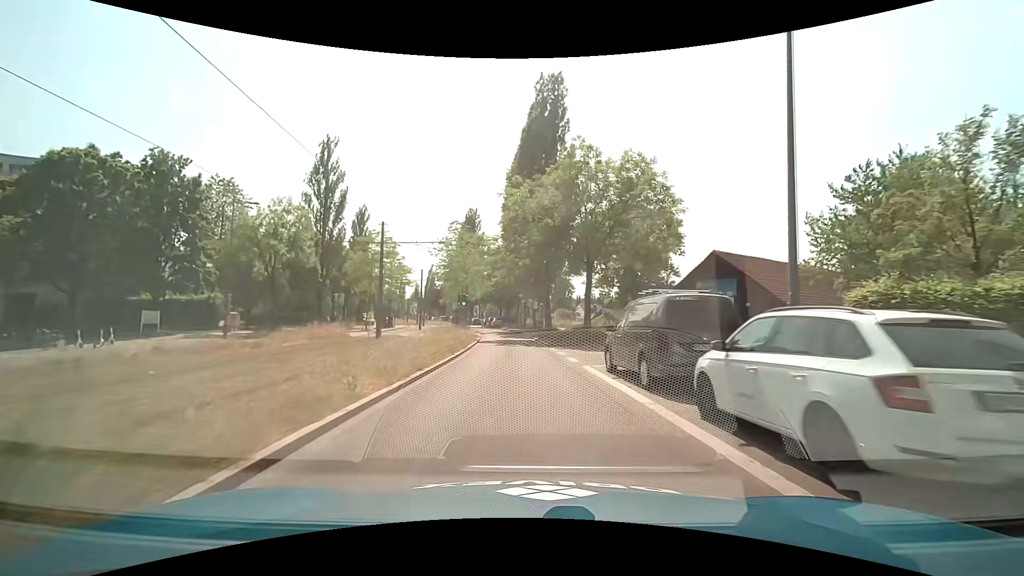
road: secondary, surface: asphalt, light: Day
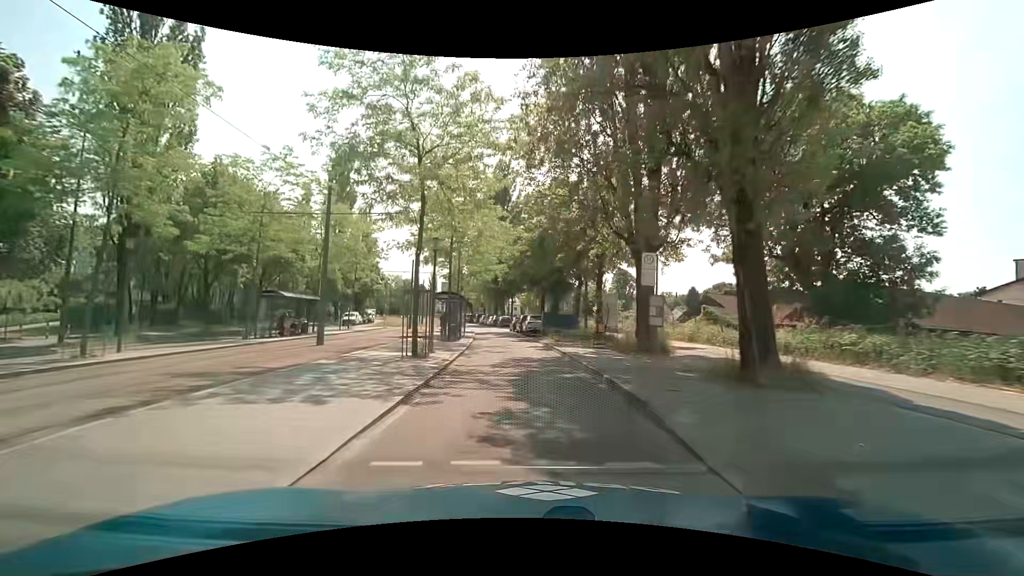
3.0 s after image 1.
(-1.0, +37.2) m; -5°
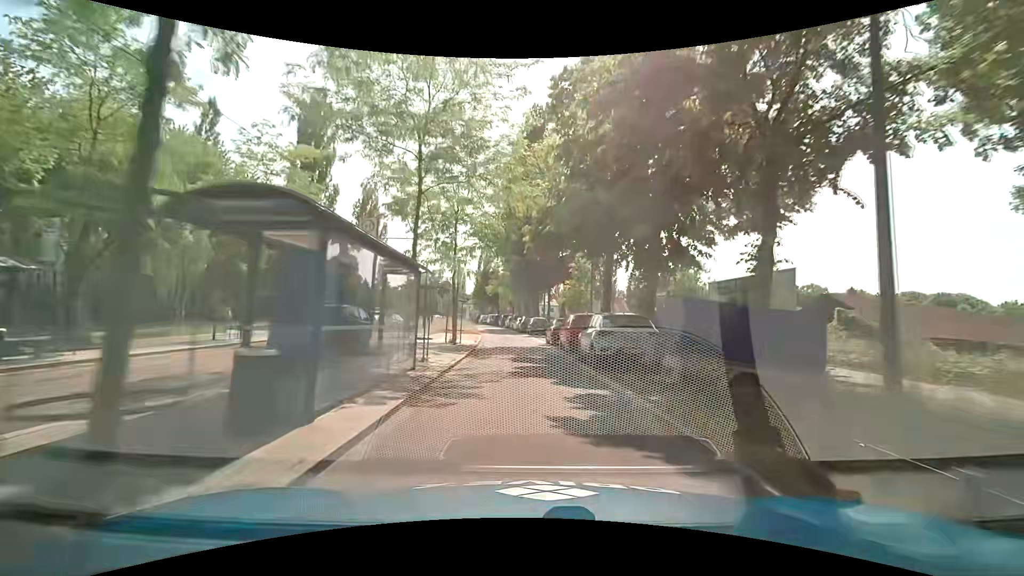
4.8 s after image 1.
(-0.7, +22.4) m; -4°
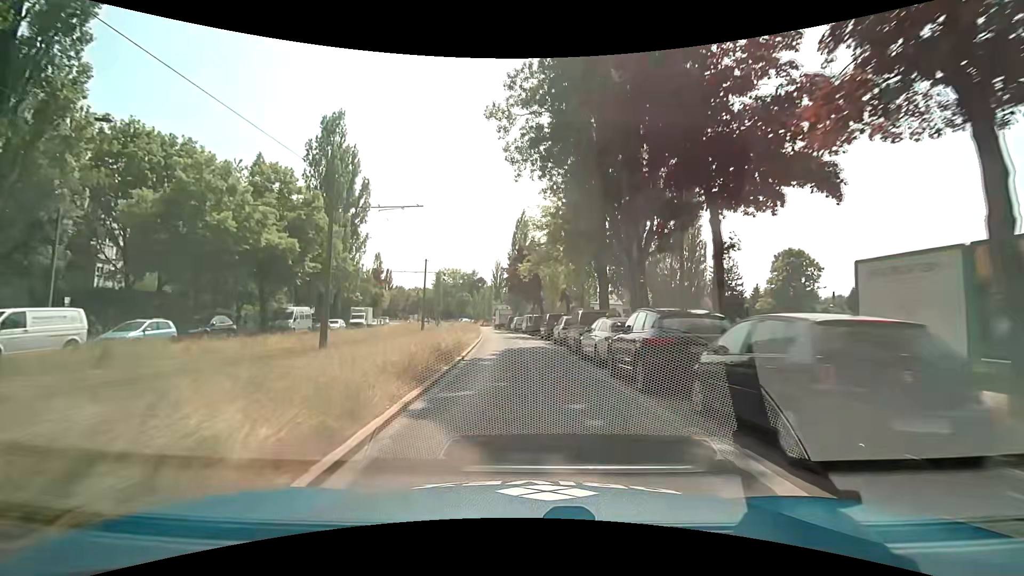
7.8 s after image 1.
(-1.7, +37.3) m; -5°
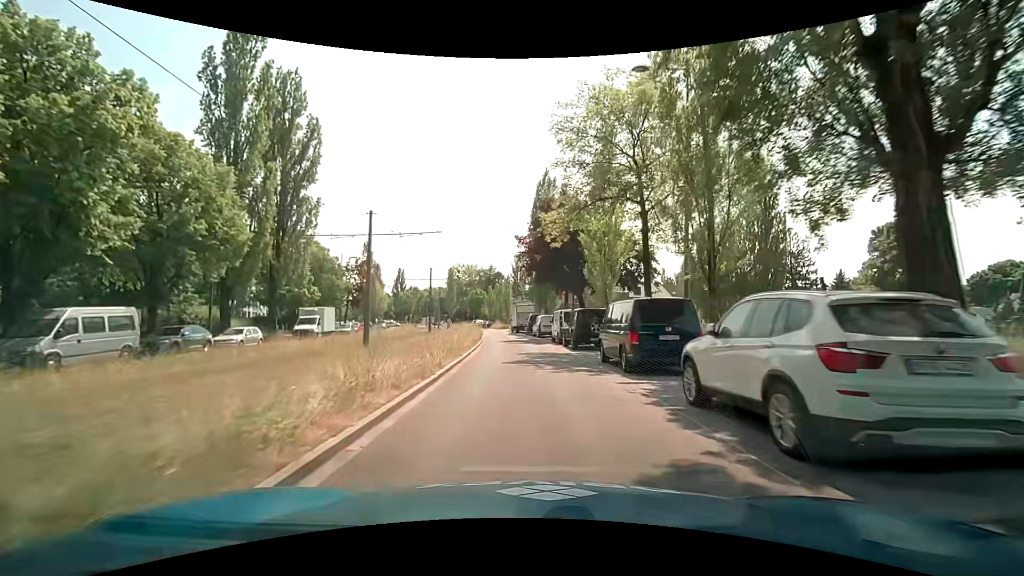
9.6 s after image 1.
(-0.5, +22.4) m; -3°
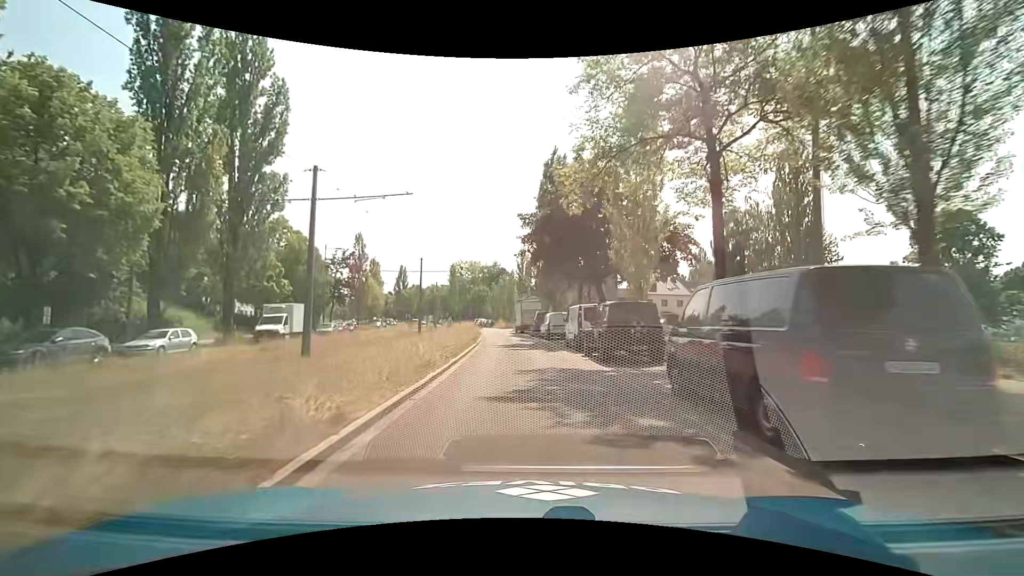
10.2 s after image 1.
(0.0, +7.5) m; -1°
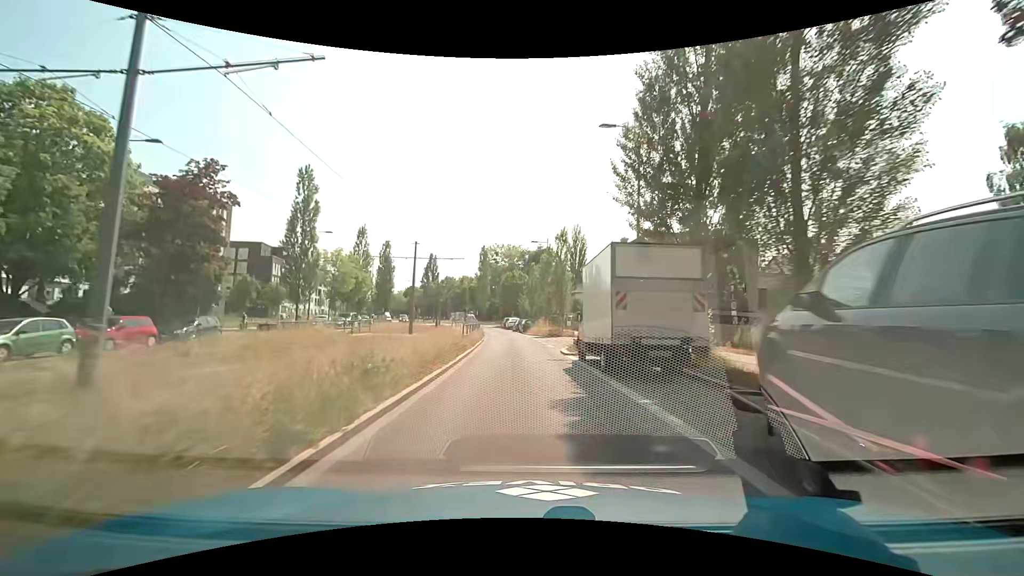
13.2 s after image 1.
(-1.4, +37.3) m; -6°
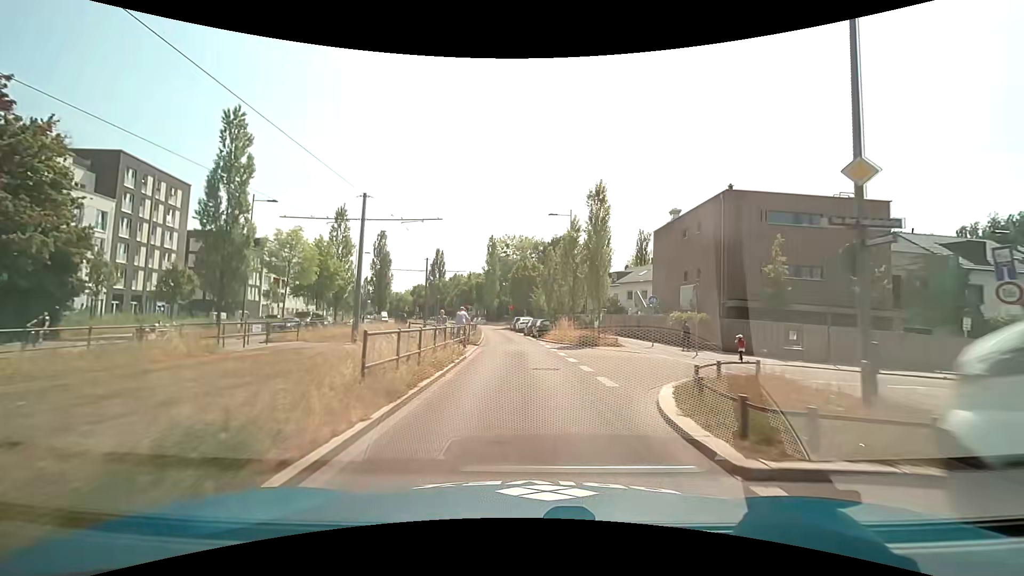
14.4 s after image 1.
(-0.1, +14.9) m; -1°
(0, +10) (0, +20) (-1, +30) (-1, +40) (-2, +50) (-3, +60) (-5, +70) (-6, +80) (-8, +89) (-10, +99) m
